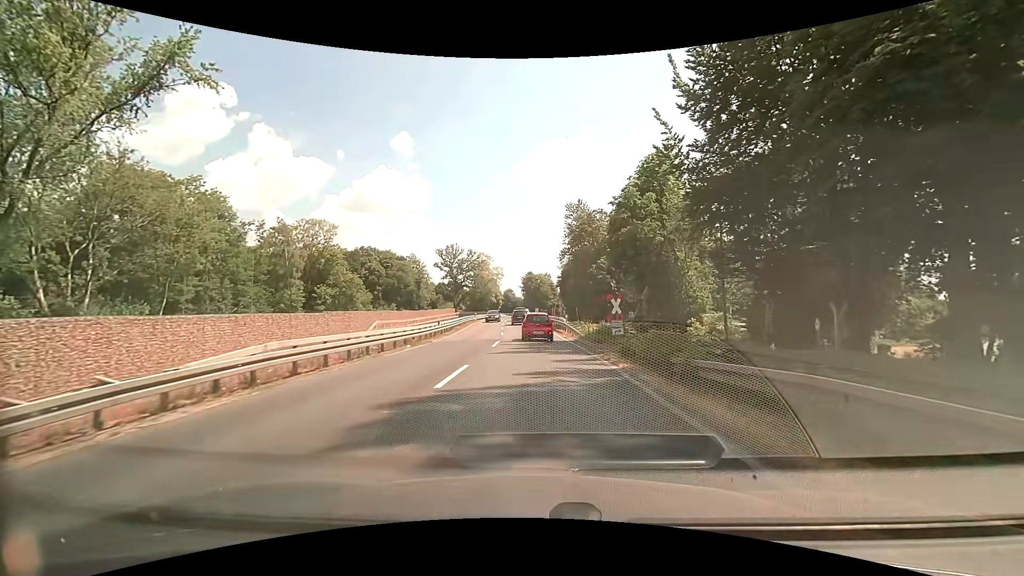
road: primary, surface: asphalt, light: Day
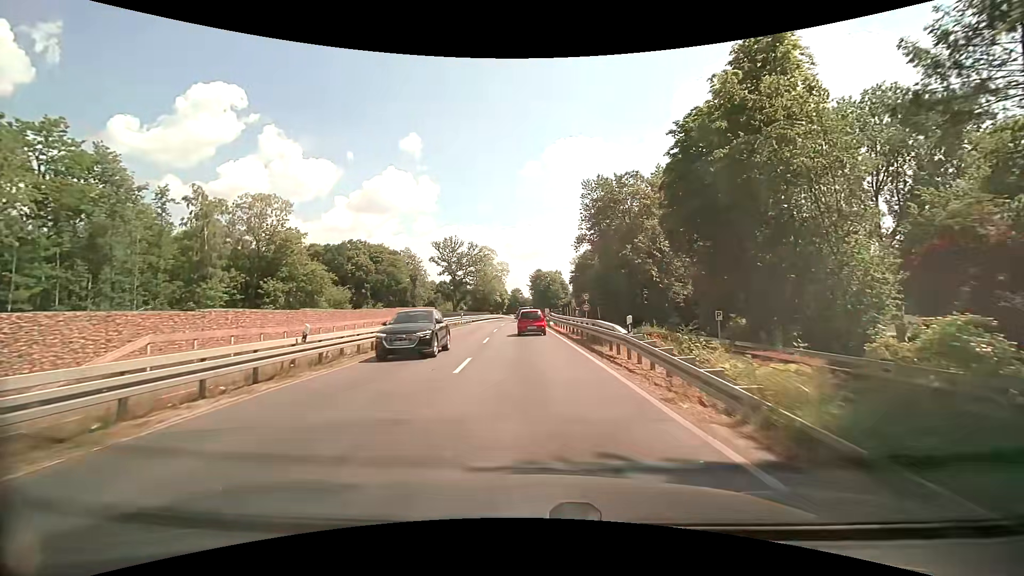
(0.0, +21.9) m; 0°
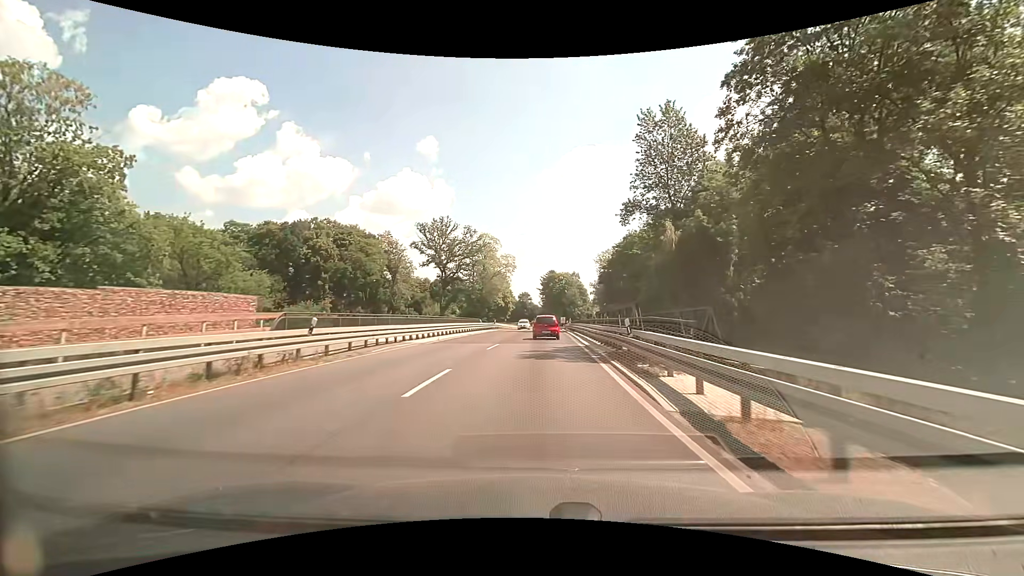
(-1.2, +39.4) m; -1°
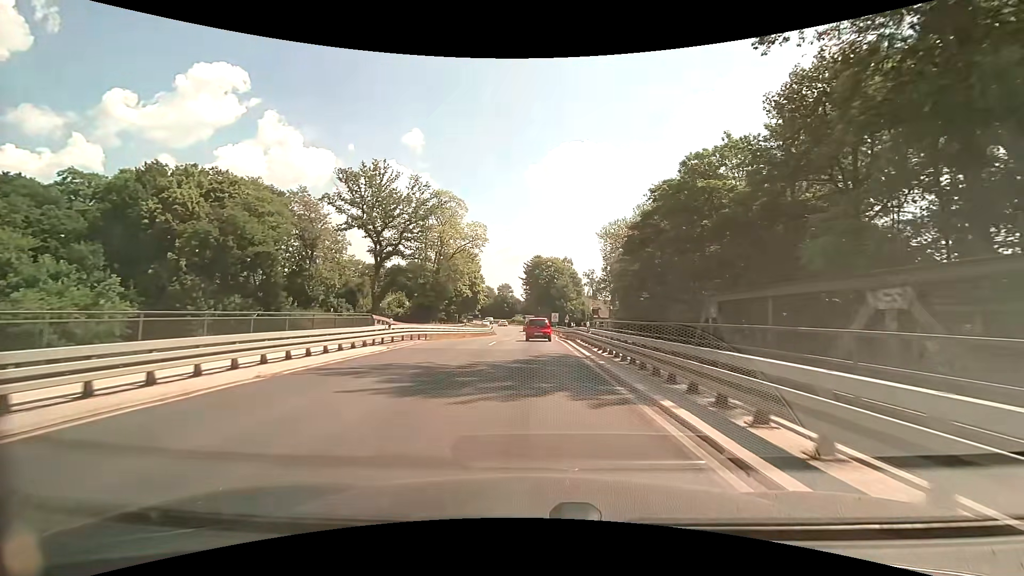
(+0.9, +41.8) m; +2°
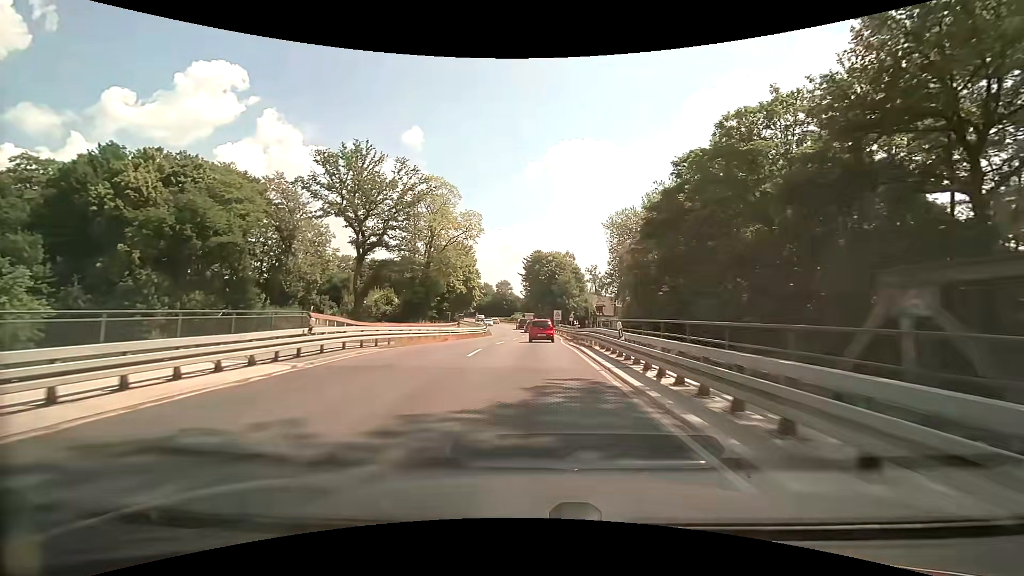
(0.0, +8.7) m; 0°
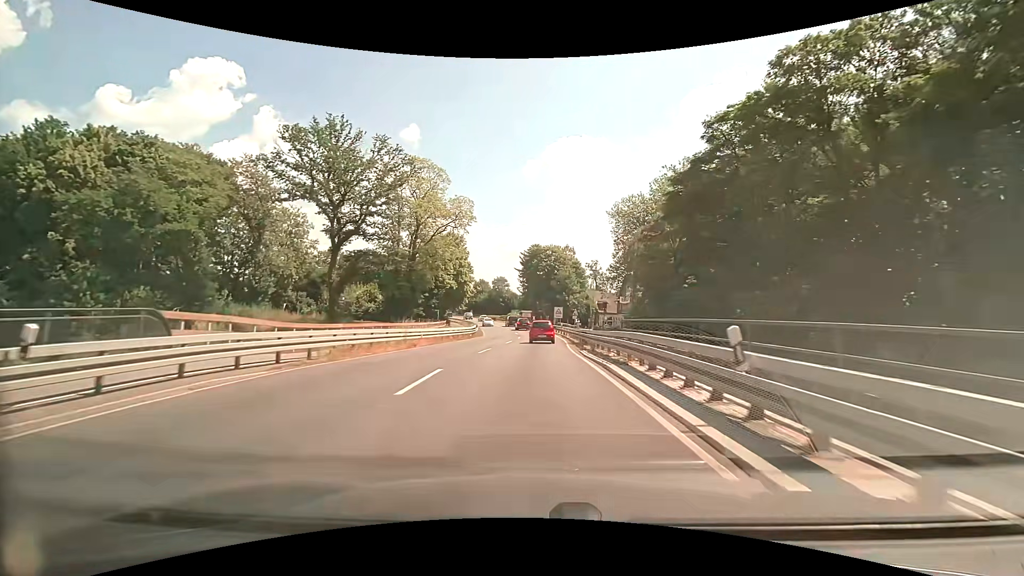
(0.0, +8.8) m; 0°
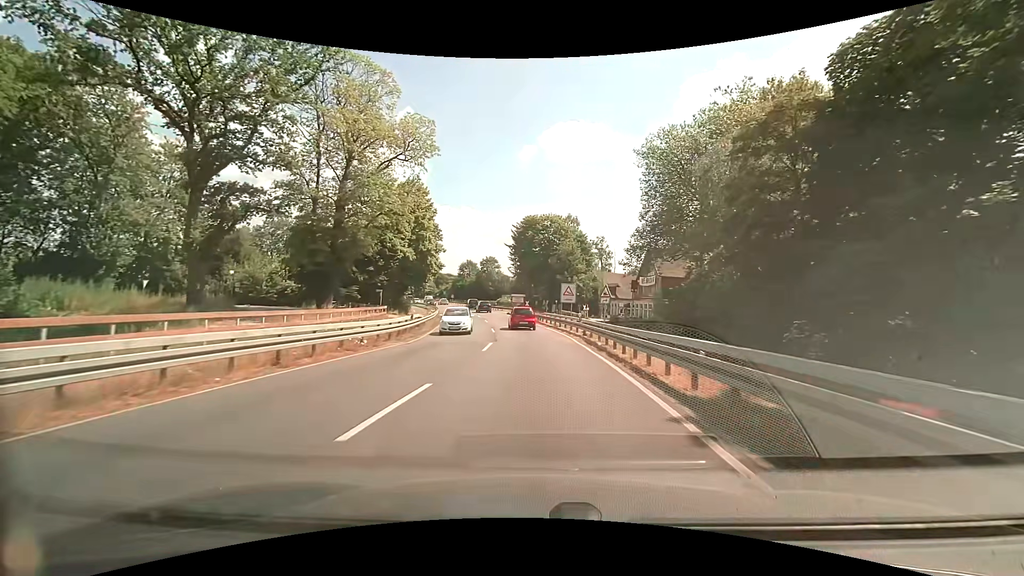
(+0.3, +27.2) m; +1°
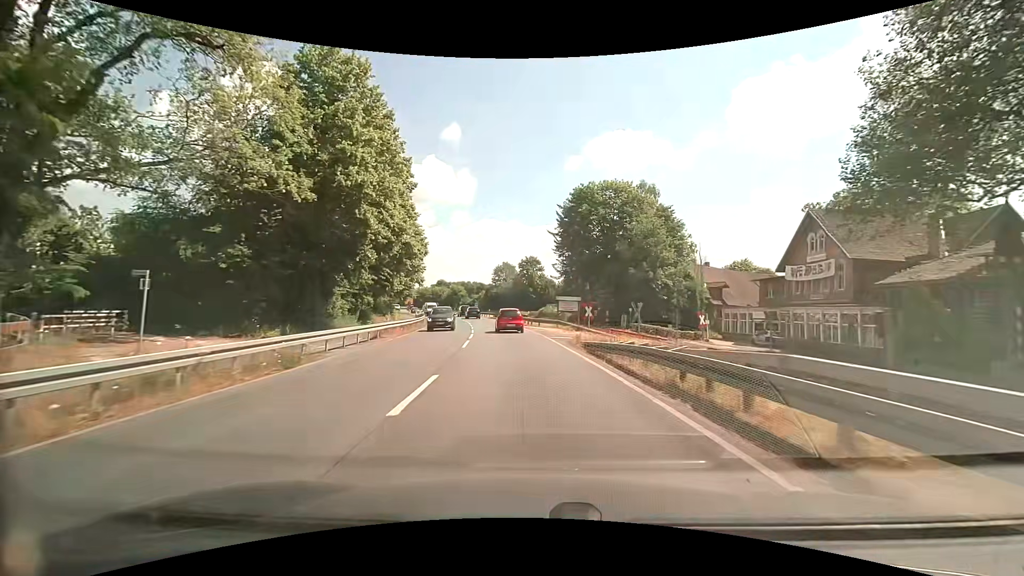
(-1.3, +36.5) m; -5°
(0, +10) (-1, +20) (-2, +30) (-3, +40) (-4, +50) (-6, +60) (-8, +69) (-10, +79) (-13, +89) (-15, +98) m
